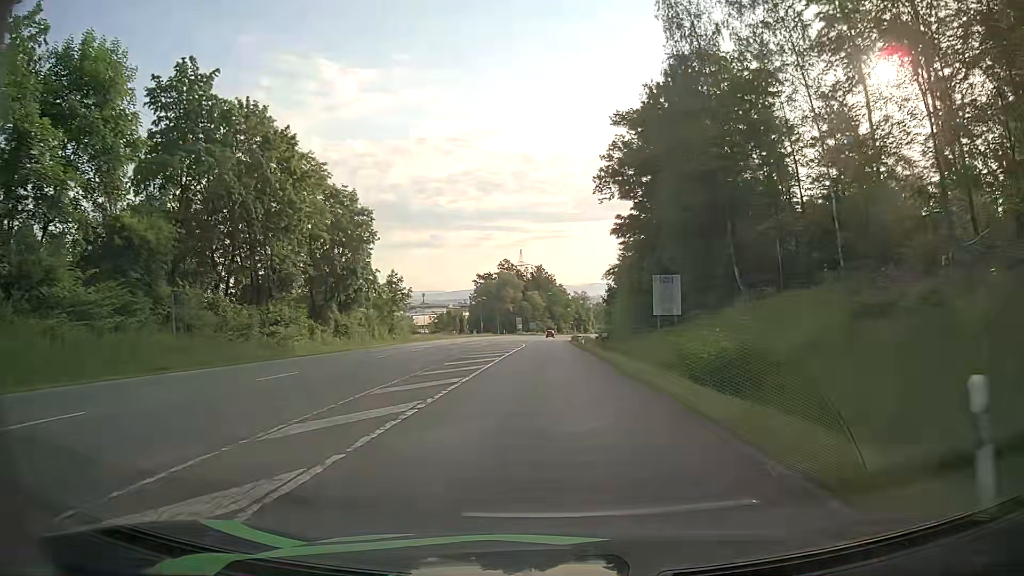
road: secondary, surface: asphalt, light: Day
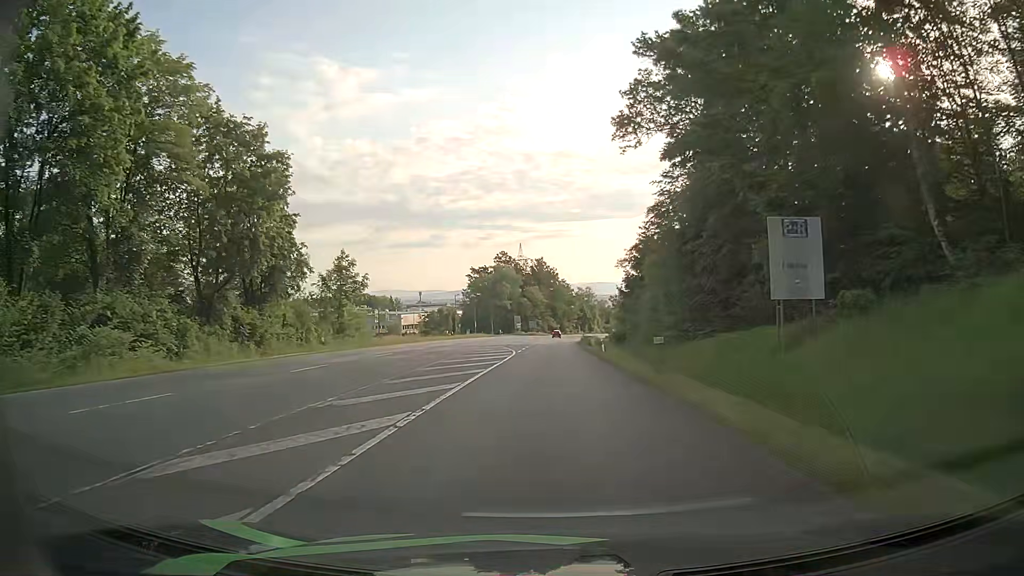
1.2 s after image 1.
(-0.1, +19.4) m; -1°
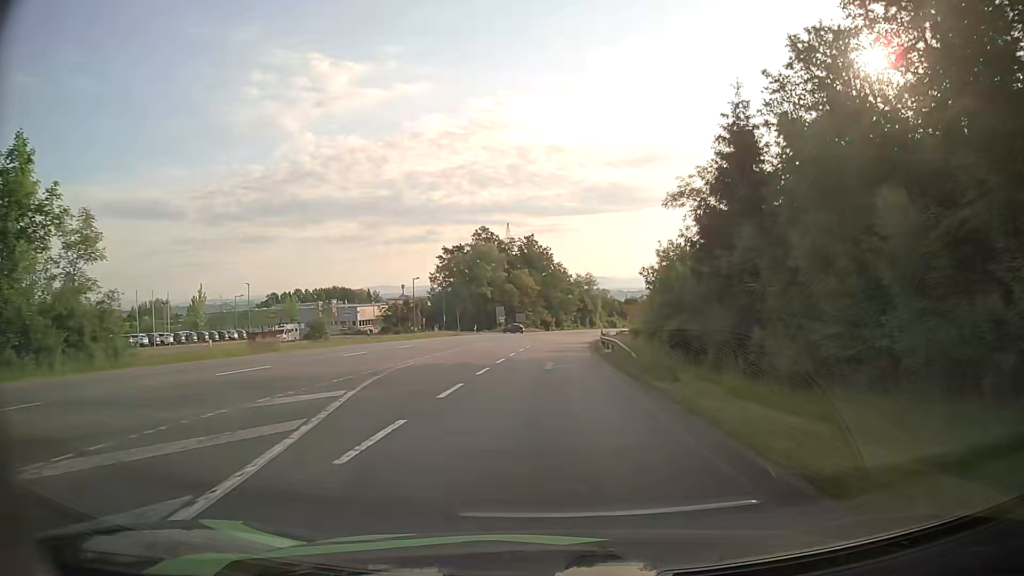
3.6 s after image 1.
(+0.3, +38.8) m; +1°
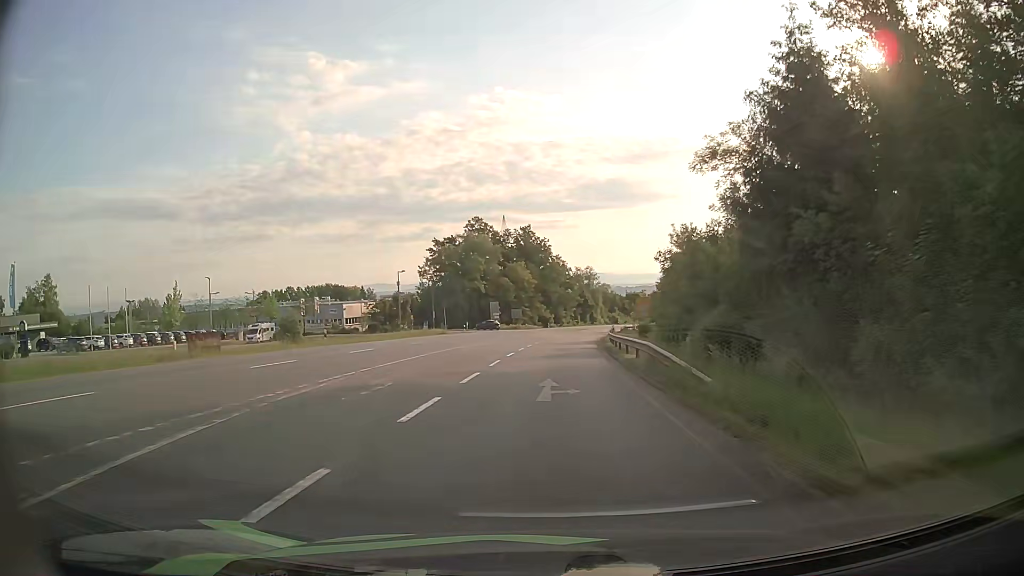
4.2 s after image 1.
(0.0, +9.5) m; 0°
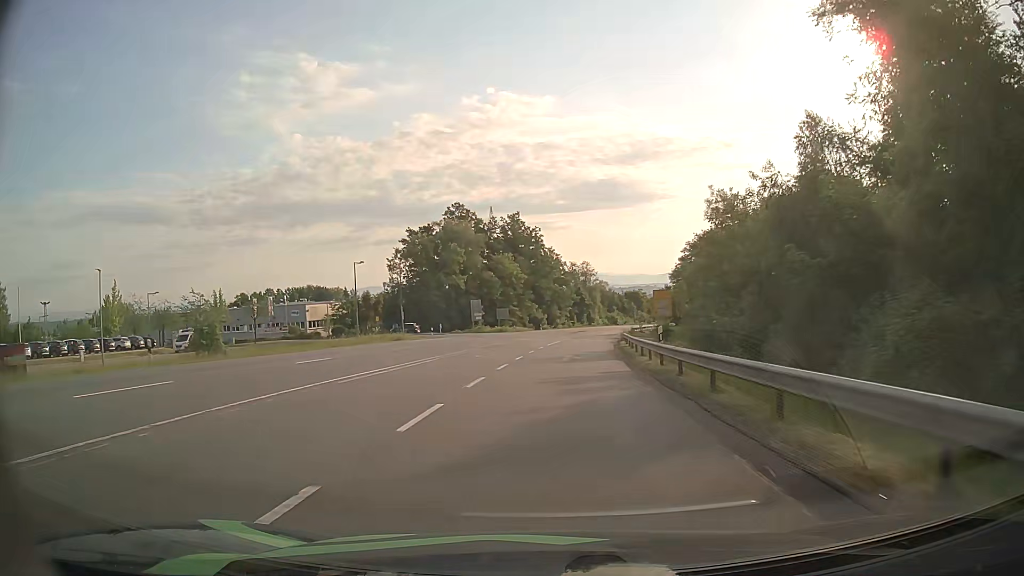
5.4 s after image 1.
(+0.3, +18.7) m; +1°
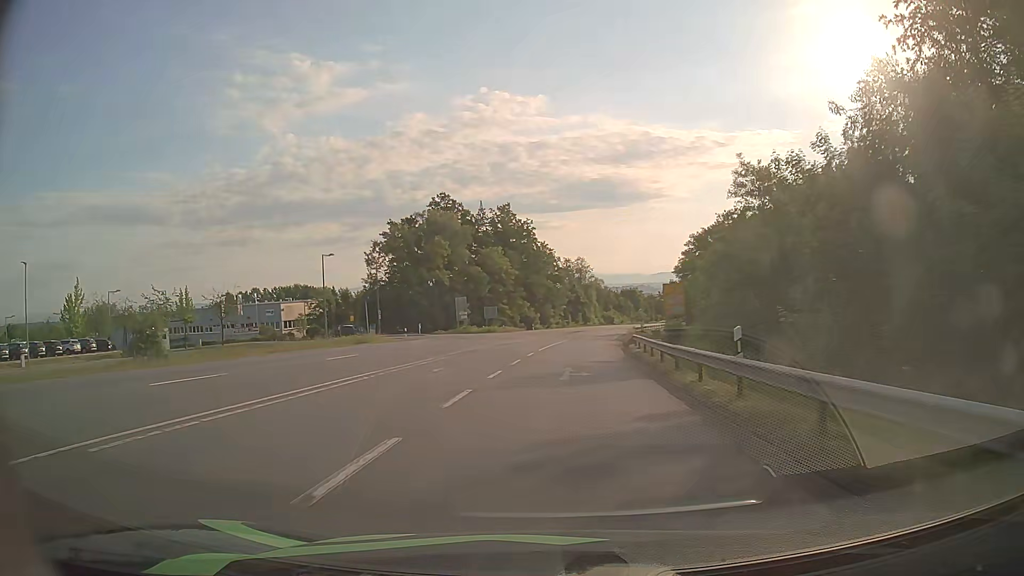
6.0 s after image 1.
(0.0, +9.1) m; +1°
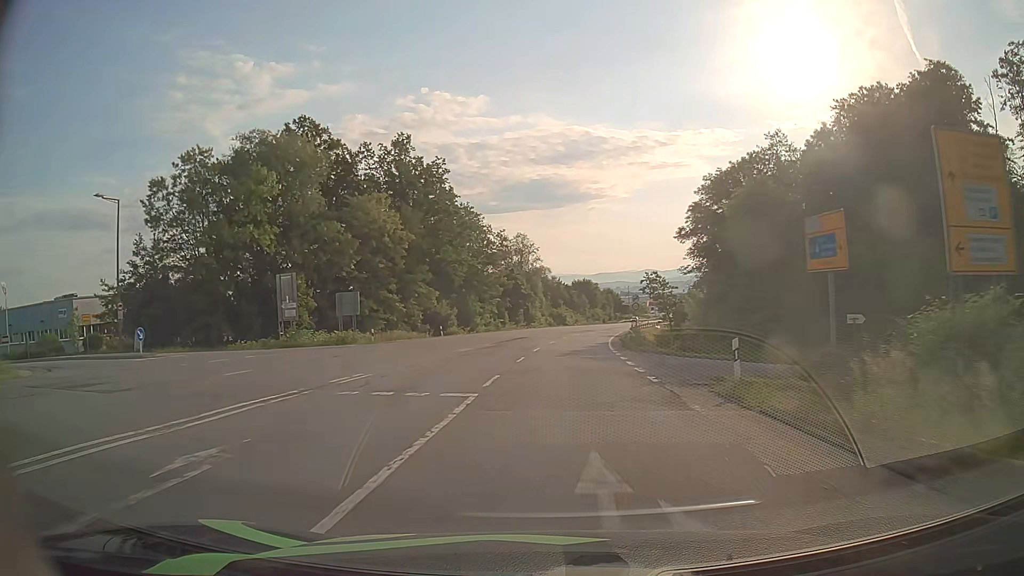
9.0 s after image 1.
(+1.4, +44.9) m; +4°
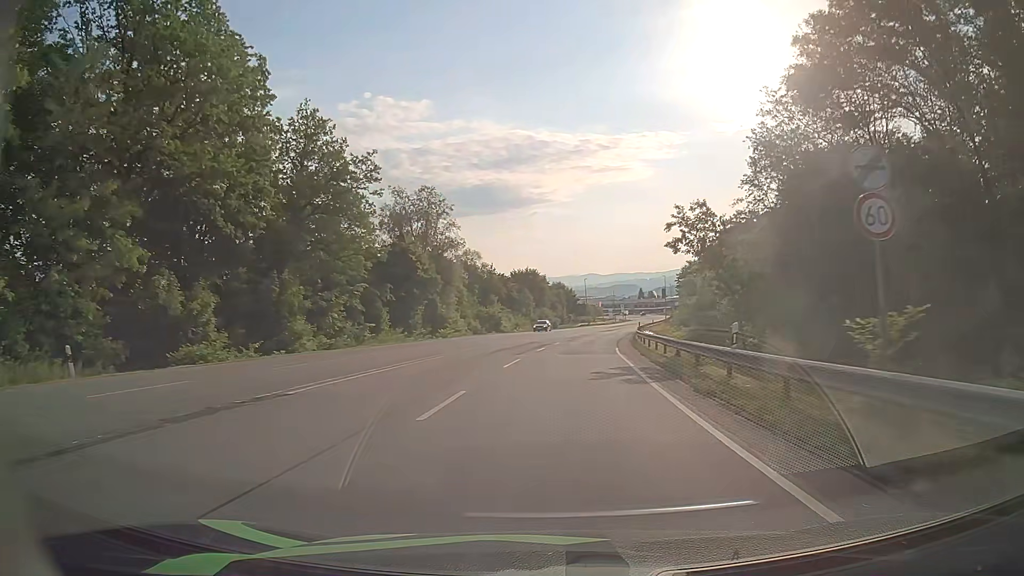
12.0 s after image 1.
(+2.3, +45.4) m; +5°
(0, +10) (0, +20) (+1, +30) (+2, +40) (+3, +50) (+4, +60) (+6, +70) (+8, +80) (+9, +89) (+11, +99) m
